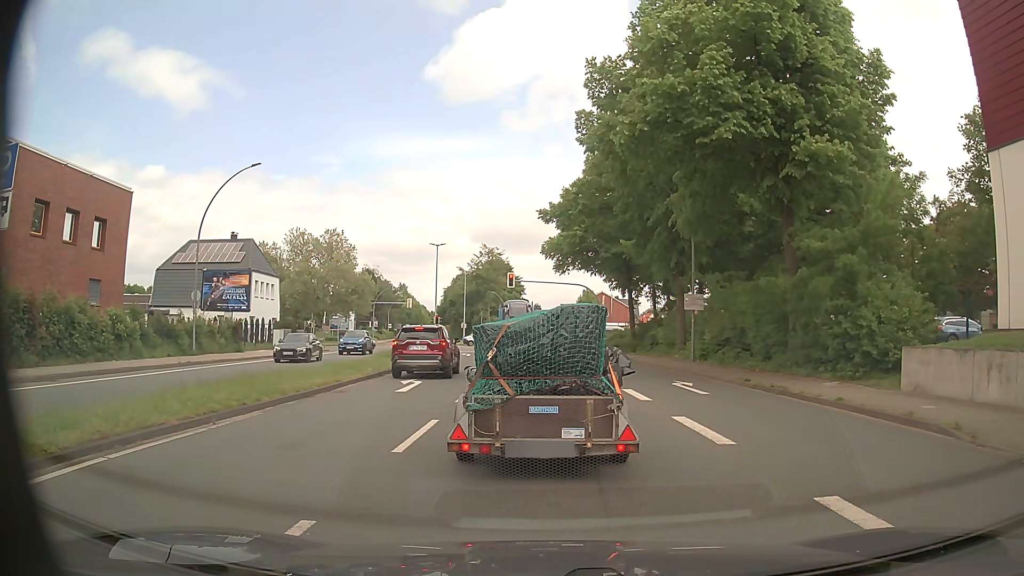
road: primary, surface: asphalt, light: Day
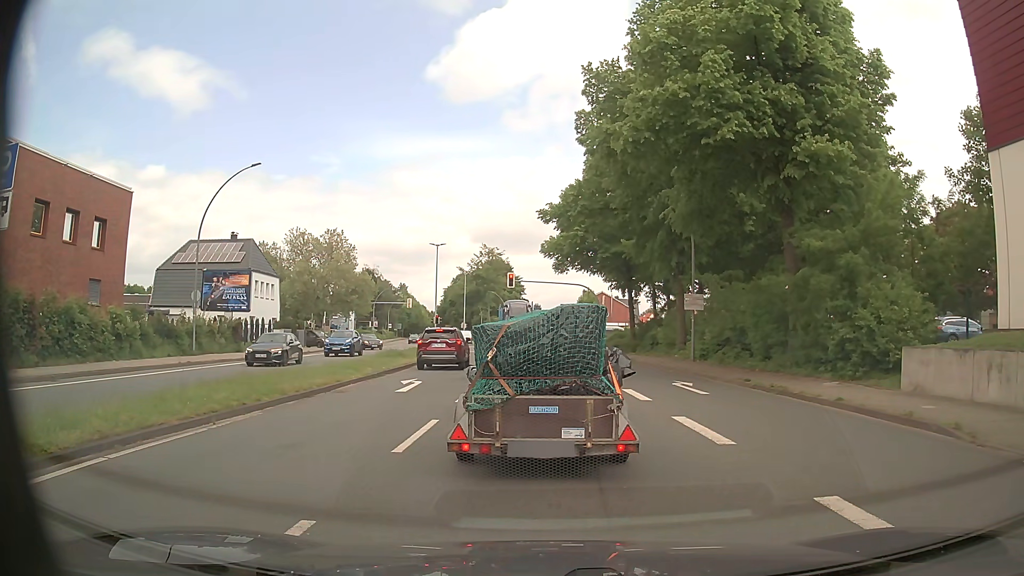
(0.0, 0.0) m; 0°
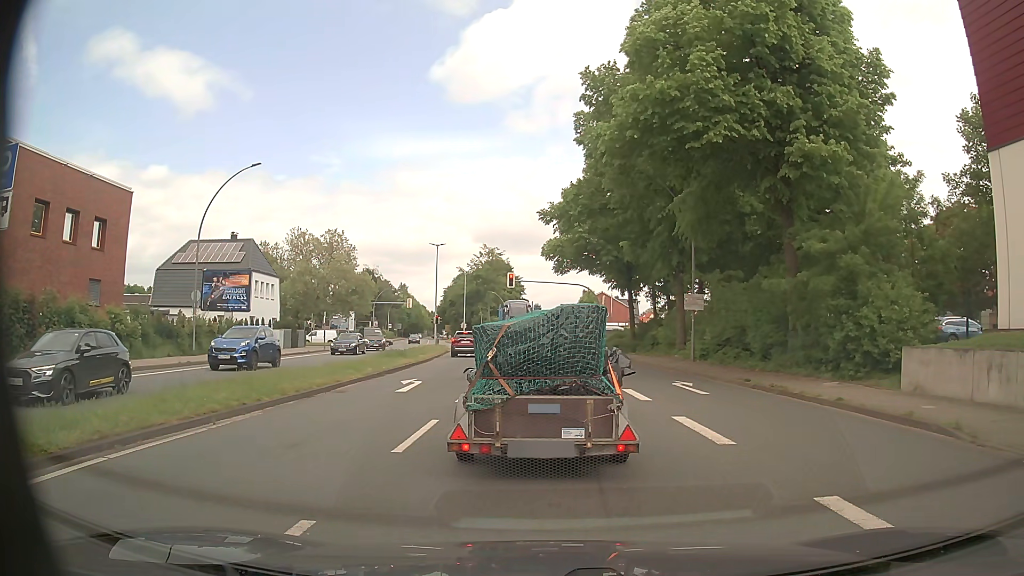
(0.0, 0.0) m; 0°
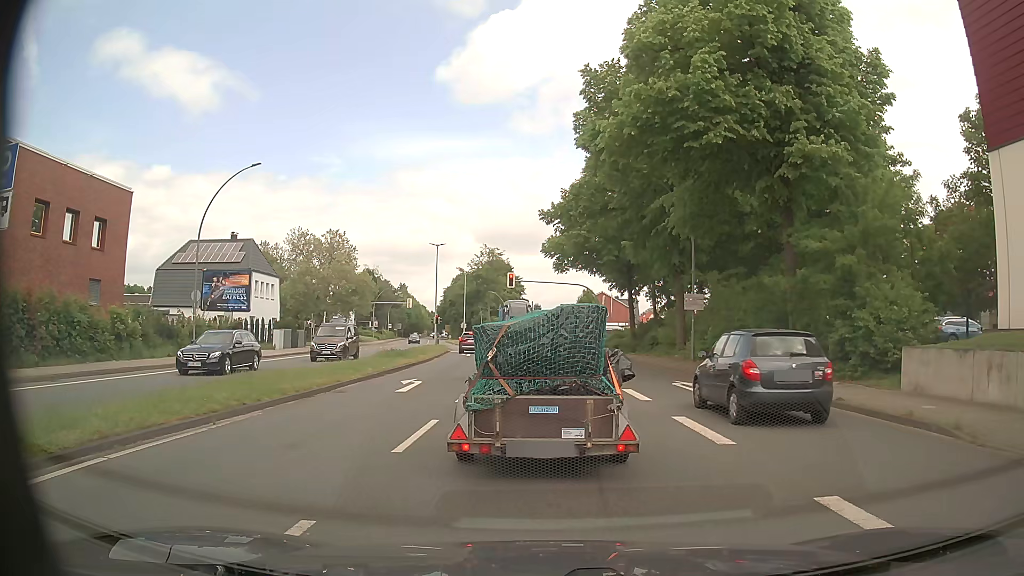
(0.0, 0.0) m; 0°
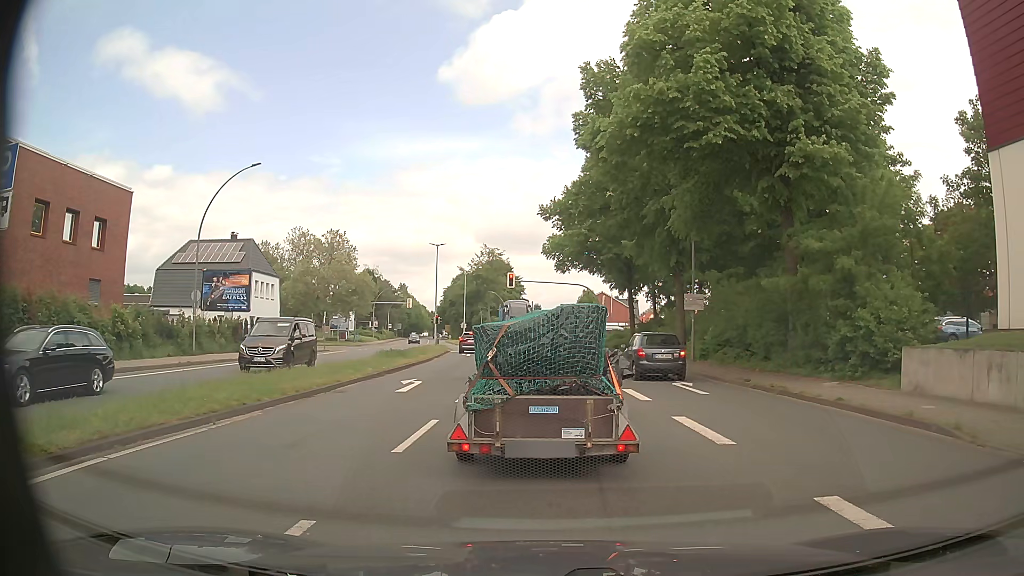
(0.0, 0.0) m; 0°
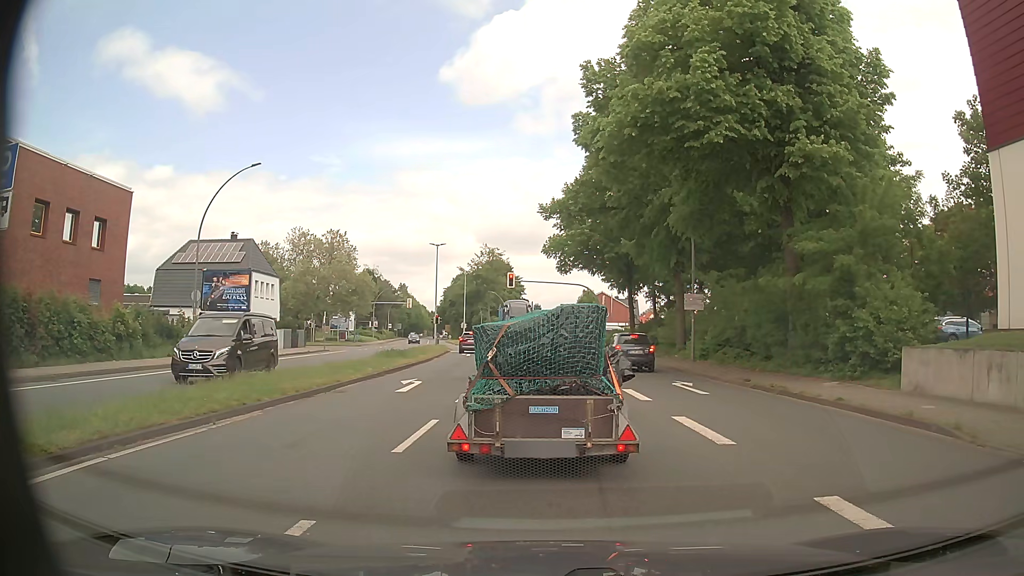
(0.0, 0.0) m; 0°
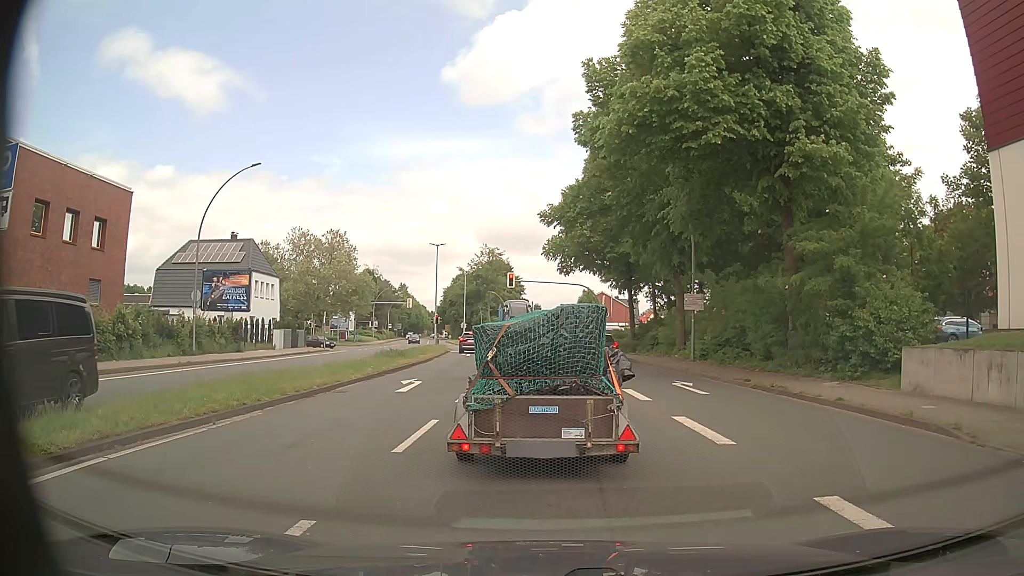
(0.0, 0.0) m; 0°
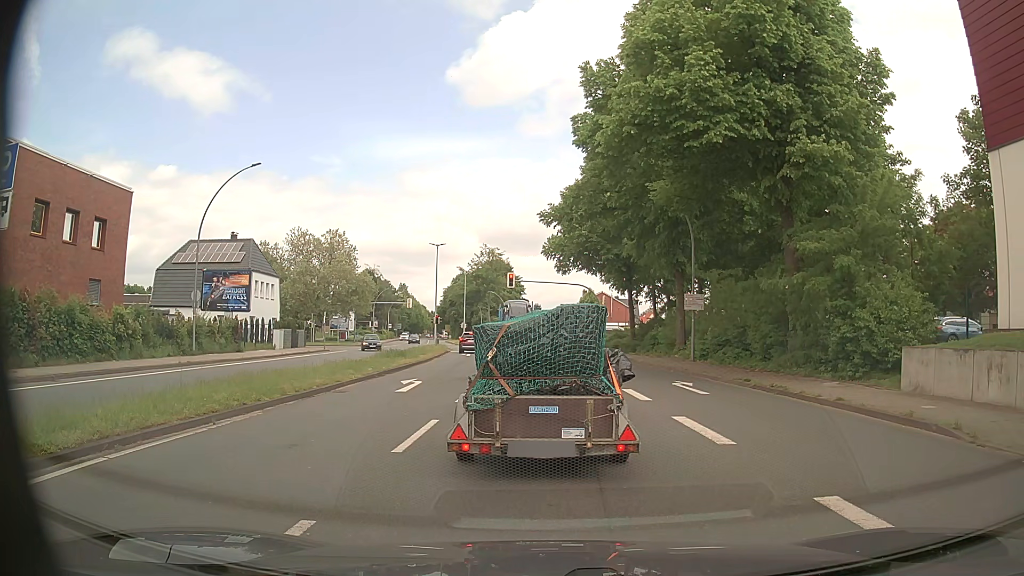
(0.0, 0.0) m; 0°
(-1, +10) (-1, +20) (-2, +30) (-4, +40) (-5, +50) (-7, +60) (-9, +69) (-10, +79) (-12, +89) (-15, +99) m
